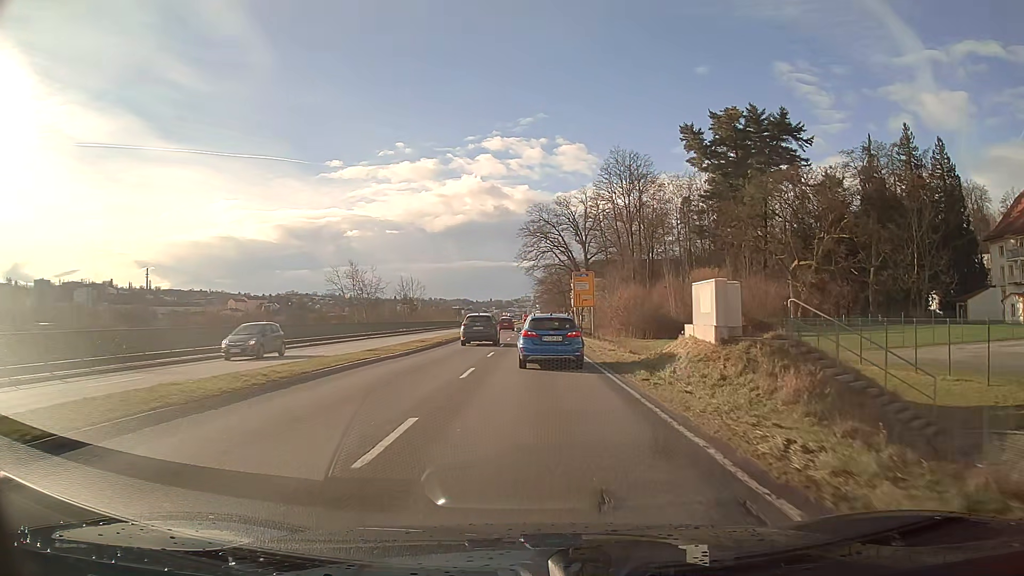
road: primary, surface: asphalt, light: Day
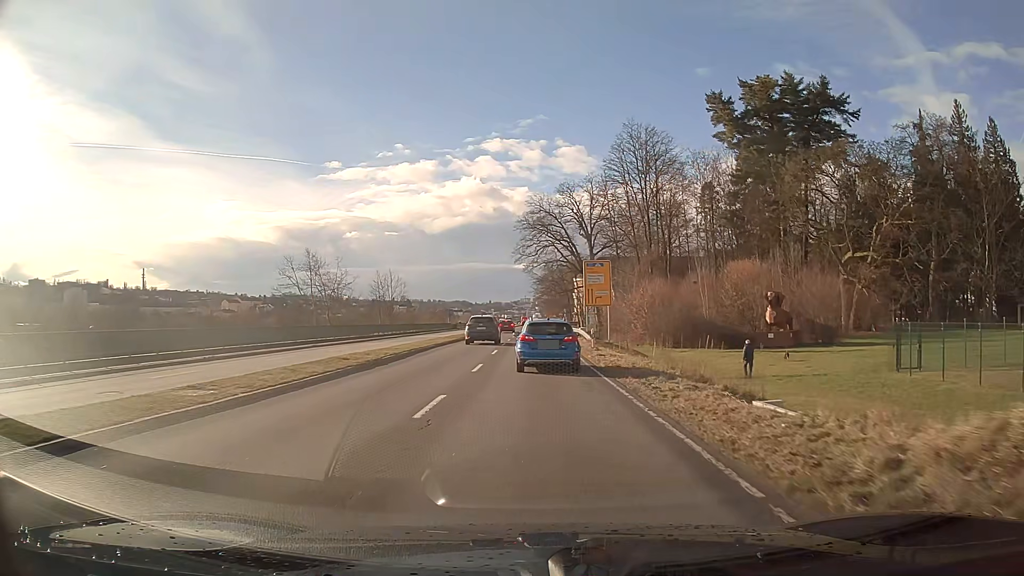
(0.0, +14.7) m; 0°
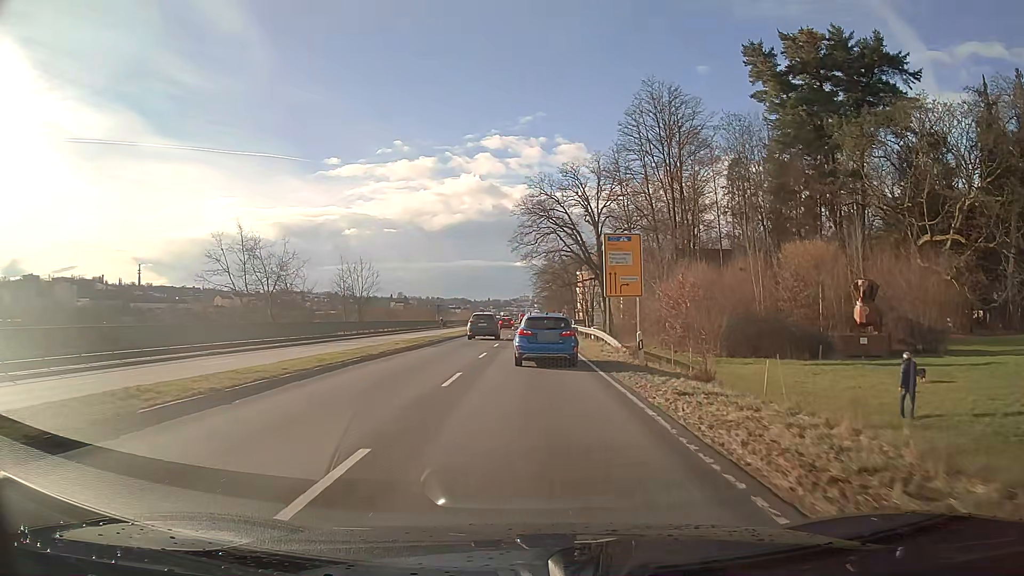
(0.0, +14.7) m; 0°
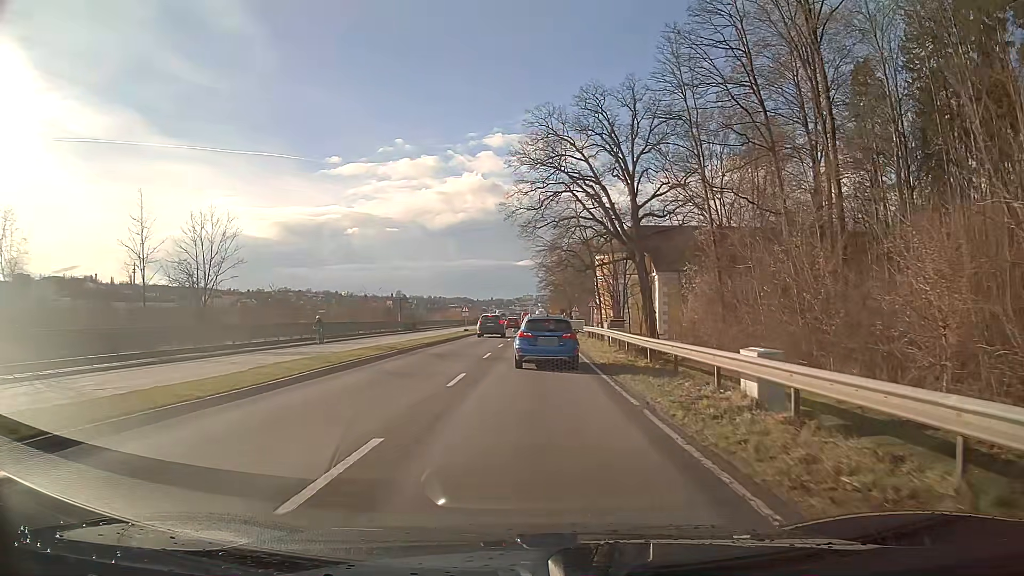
(-0.1, +35.9) m; 0°
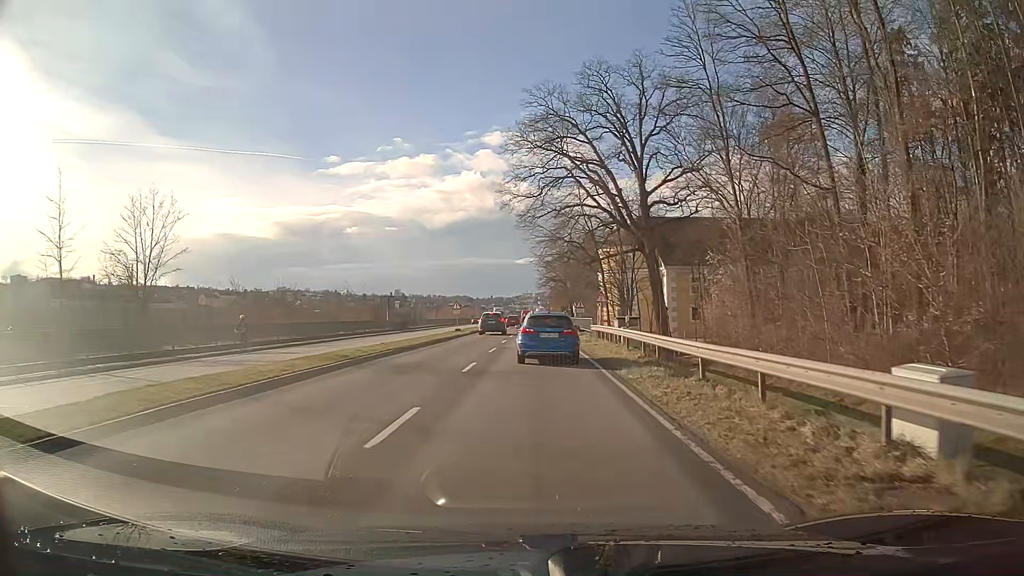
(0.0, +6.6) m; 0°
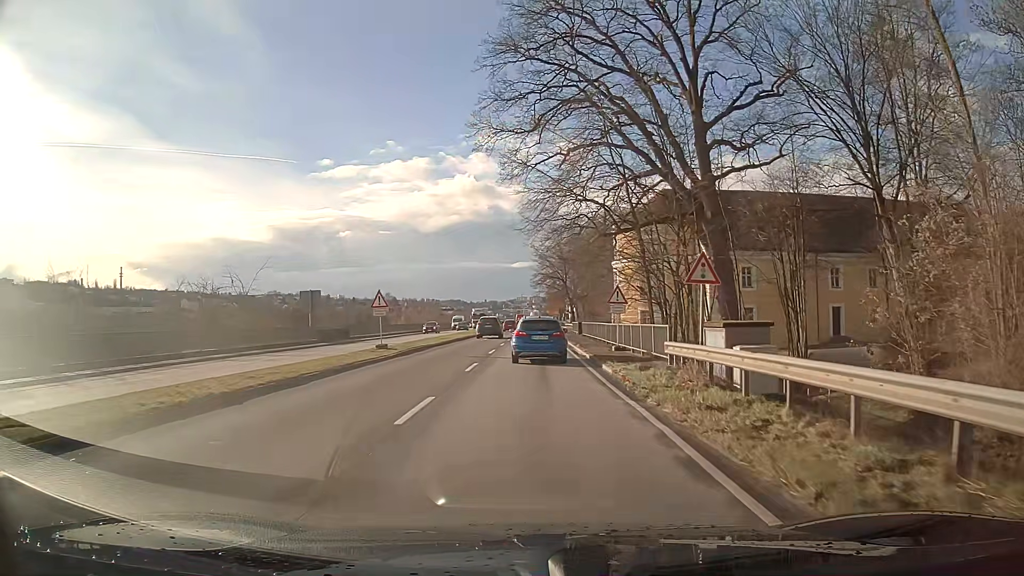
(+0.1, +25.5) m; 0°
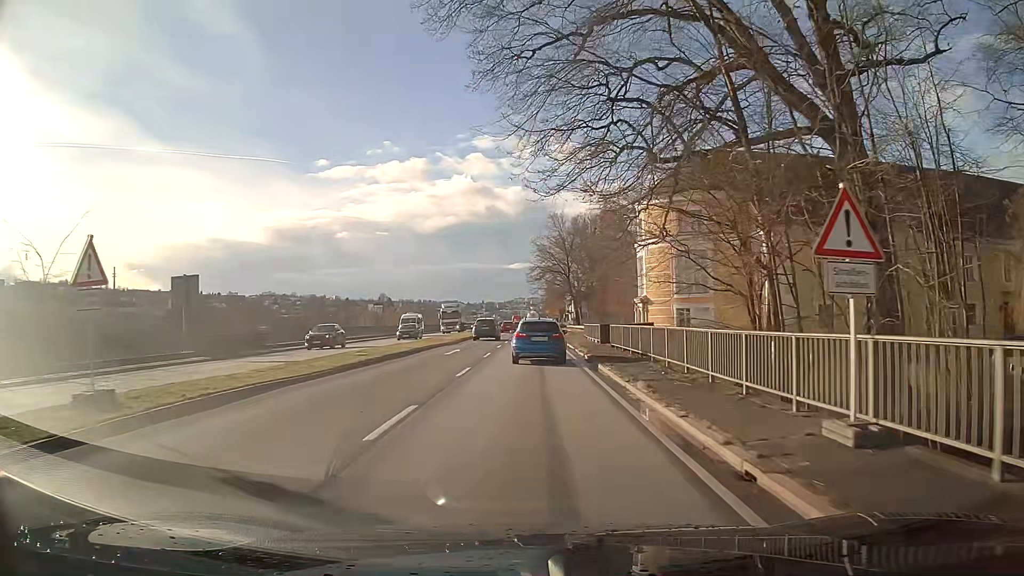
(+0.1, +19.7) m; 0°
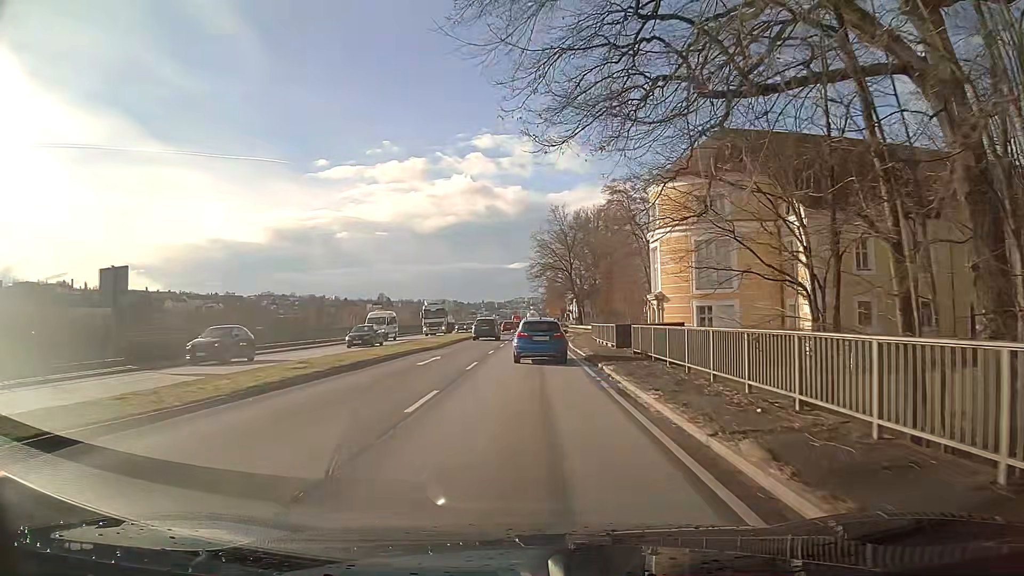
(0.0, +6.6) m; 0°
